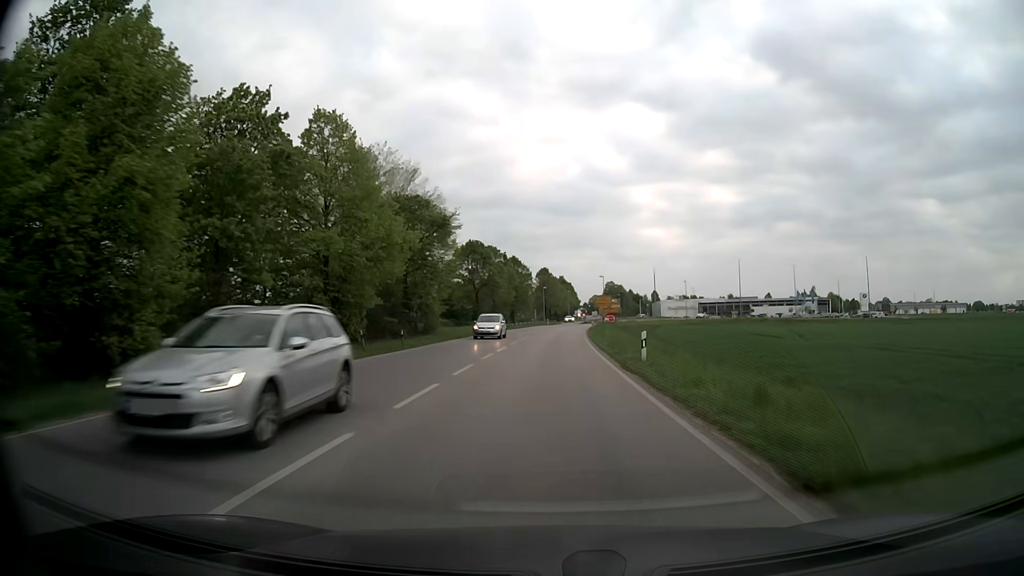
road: secondary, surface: asphalt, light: Day
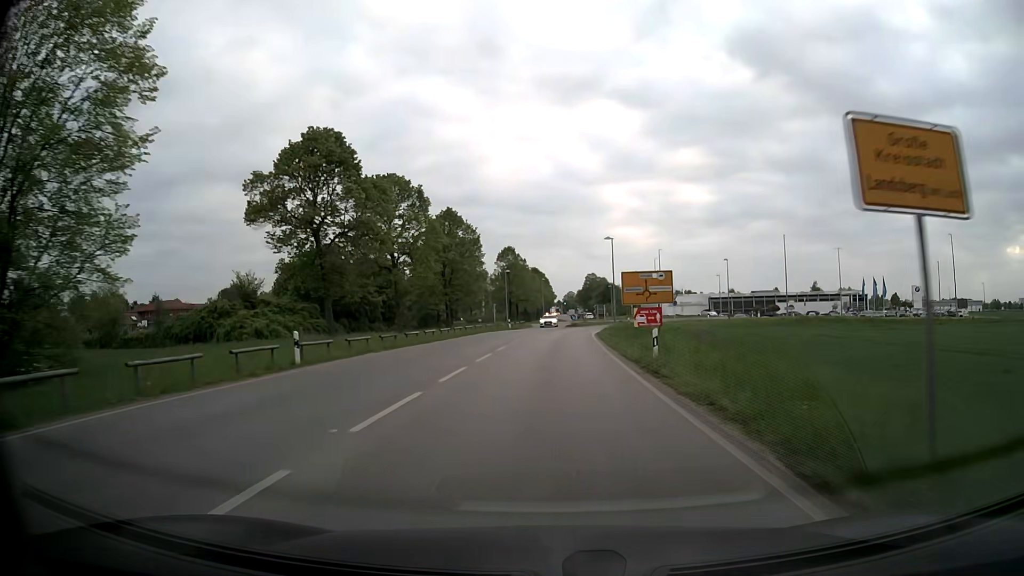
(+1.0, +49.7) m; +2°
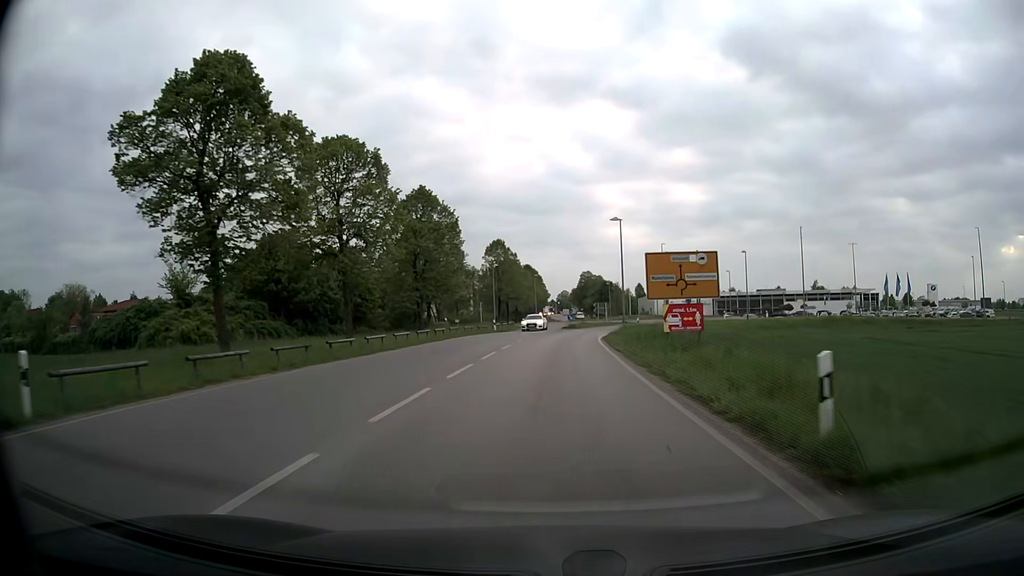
(+0.1, +11.0) m; +1°
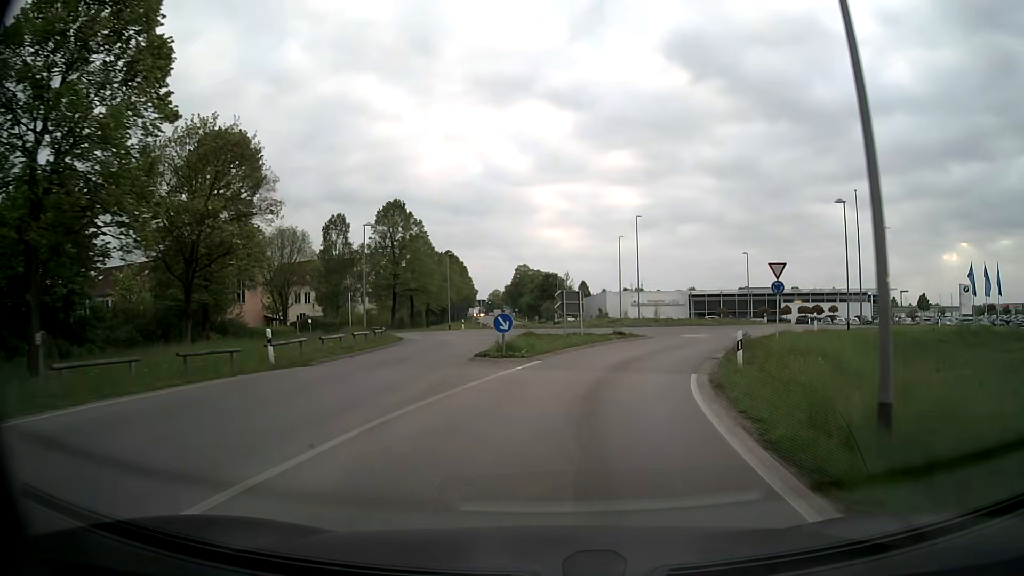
(+1.1, +38.6) m; +5°
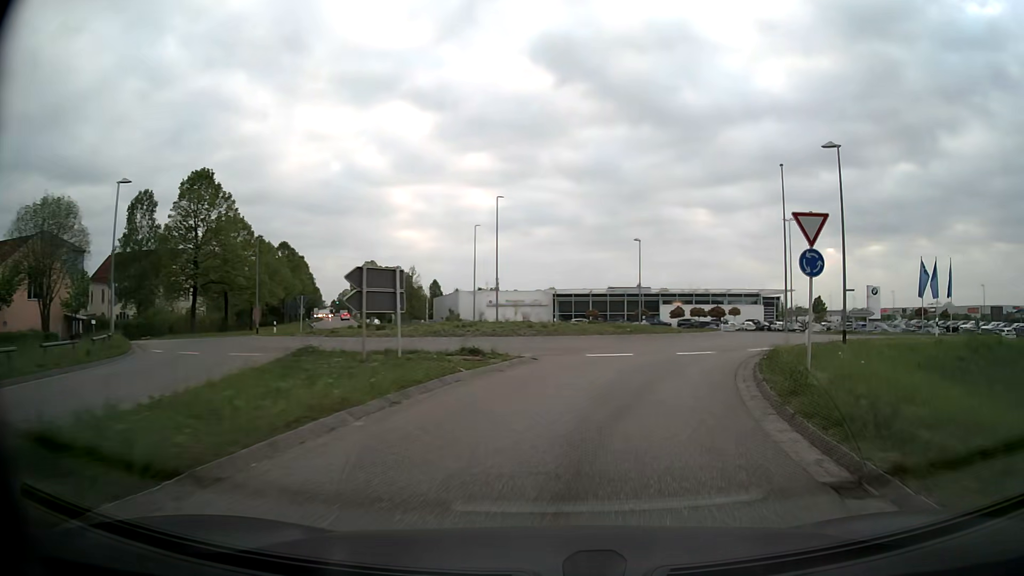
(+1.3, +15.8) m; +11°
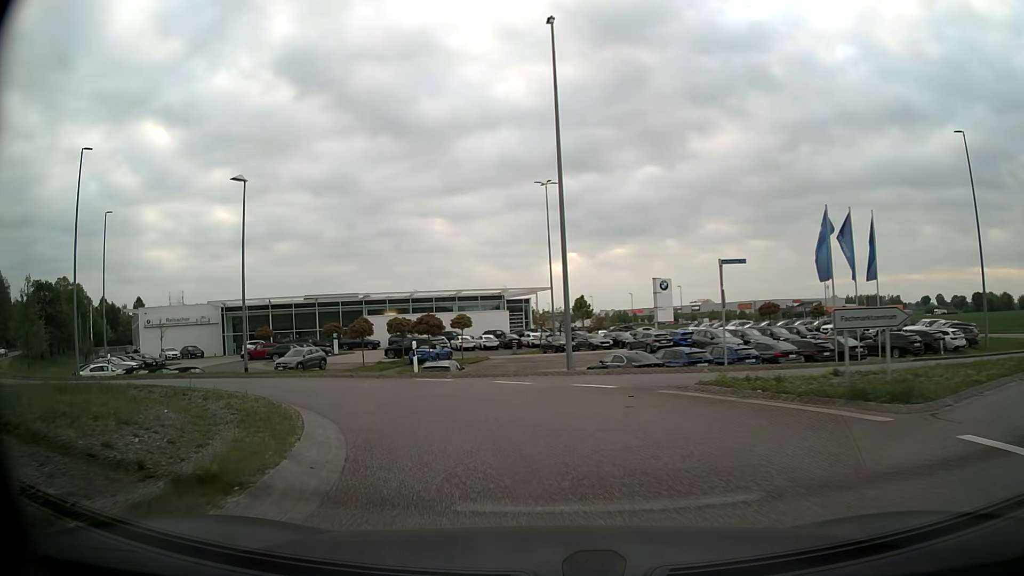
(+9.3, +29.8) m; +24°
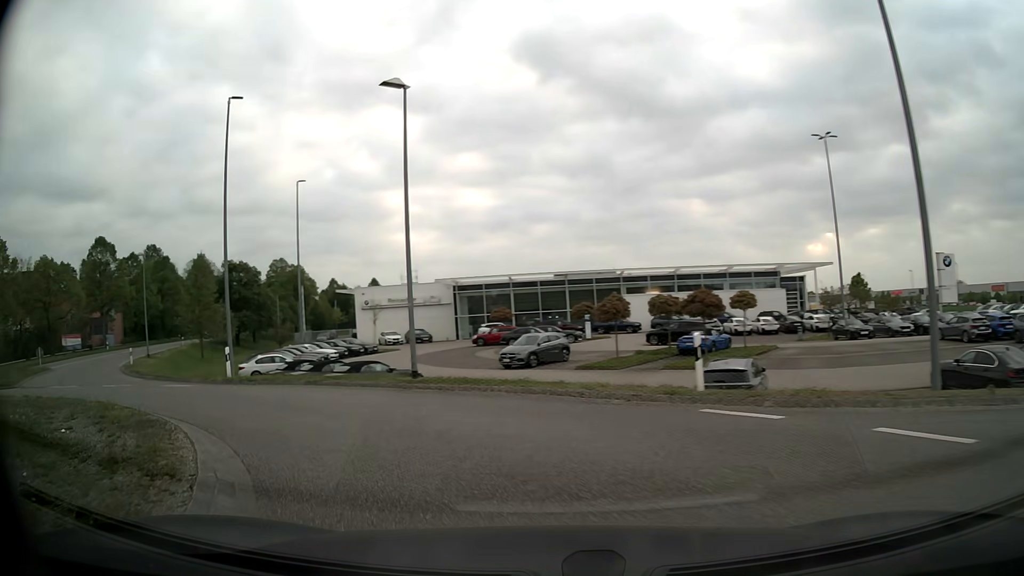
(-1.6, +10.0) m; -21°
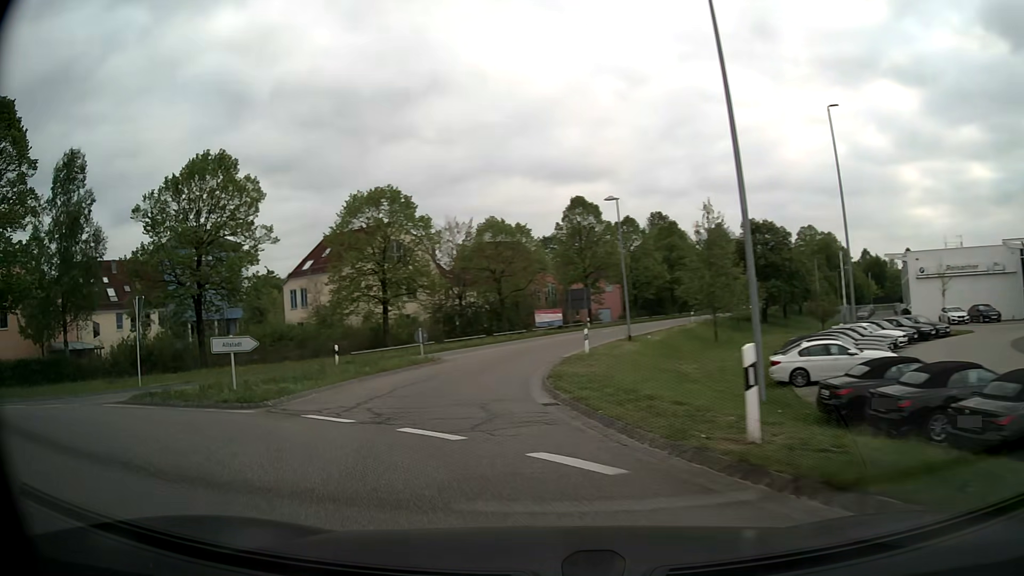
(-6.0, +14.3) m; -44°
(-1, +10) (-2, +20) (-2, +30) (0, +40) (+3, +49) (+6, +59) (+10, +68) (+14, +77) (+18, +86) (+23, +95) m
